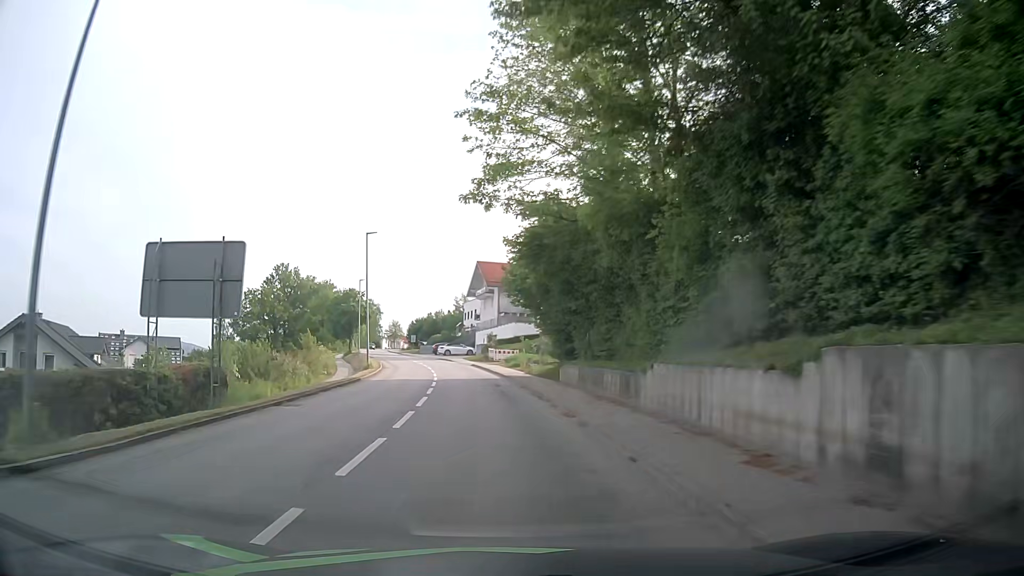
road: tertiary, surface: asphalt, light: Day
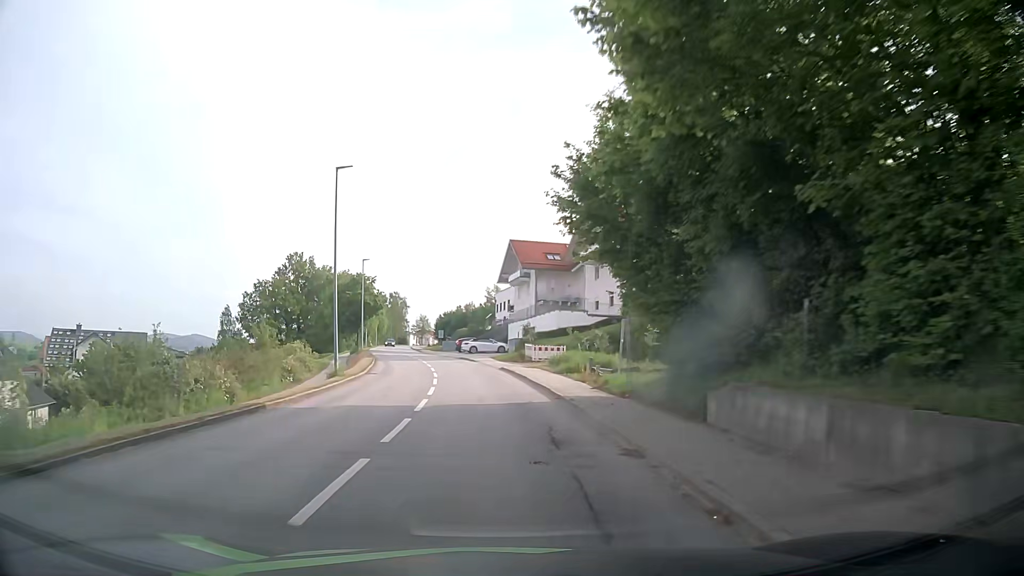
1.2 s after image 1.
(-0.5, +15.8) m; -4°
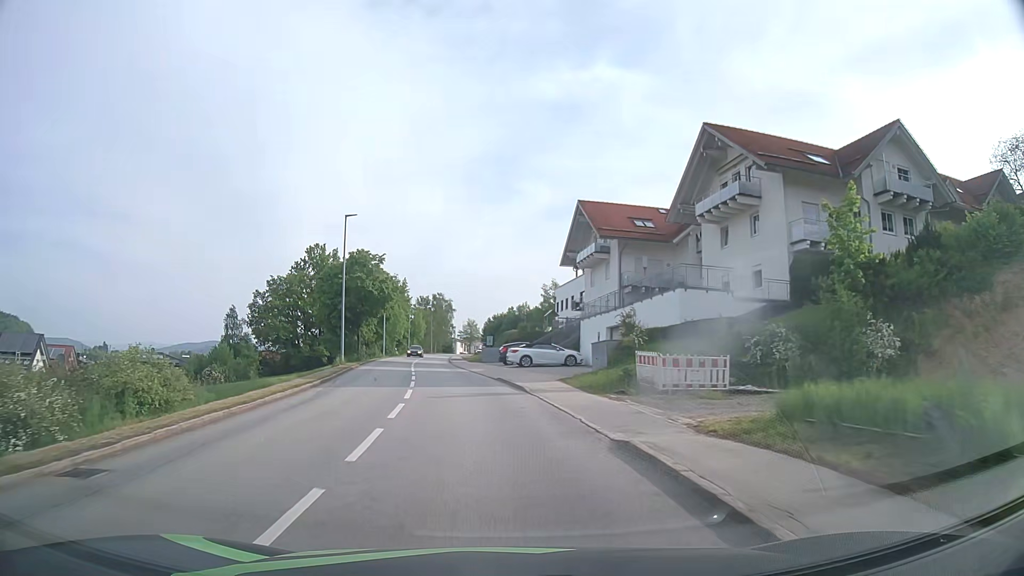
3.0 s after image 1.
(-0.7, +24.7) m; -4°
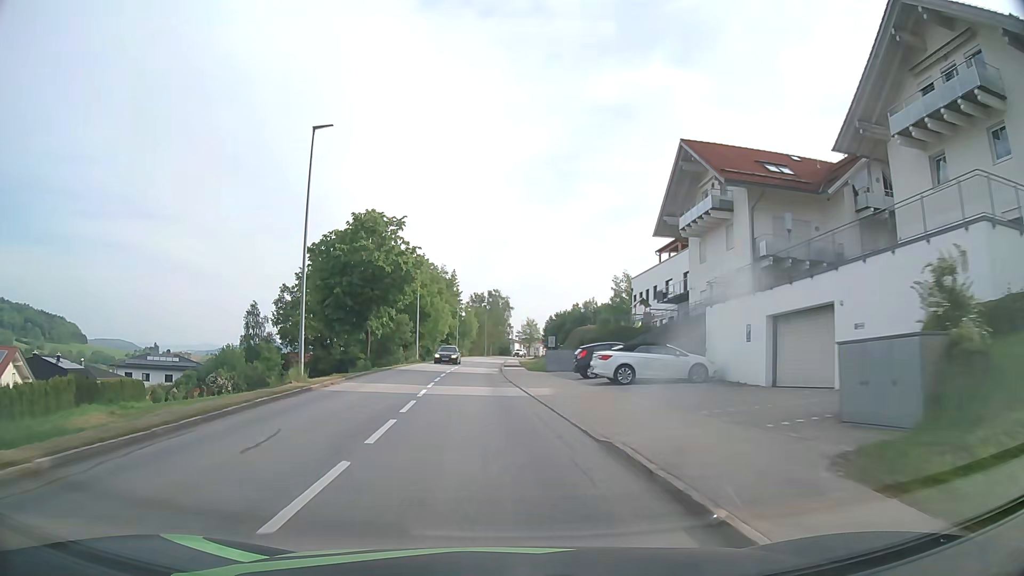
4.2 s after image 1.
(-0.7, +16.9) m; -5°
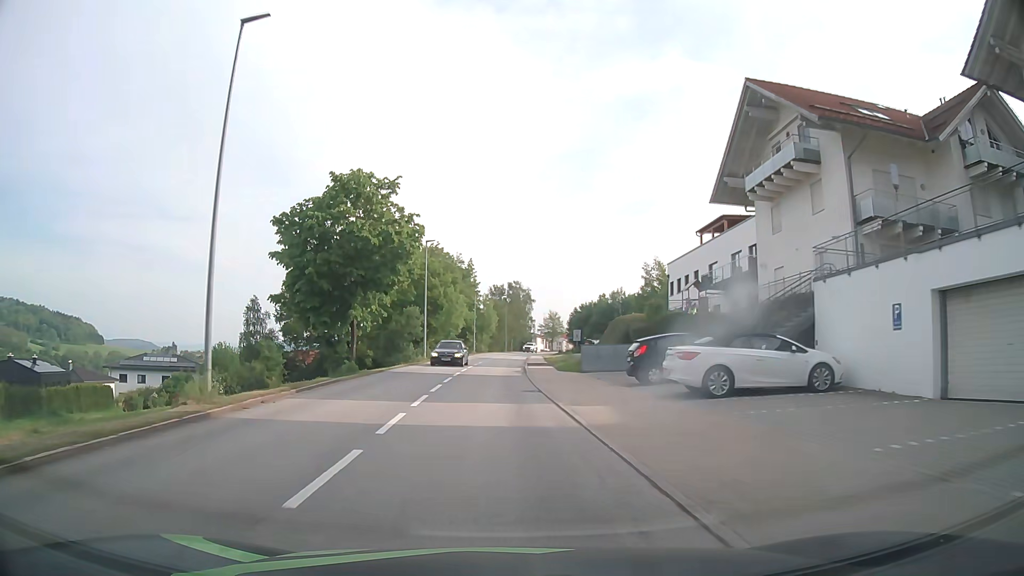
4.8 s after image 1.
(-0.1, +8.4) m; -2°
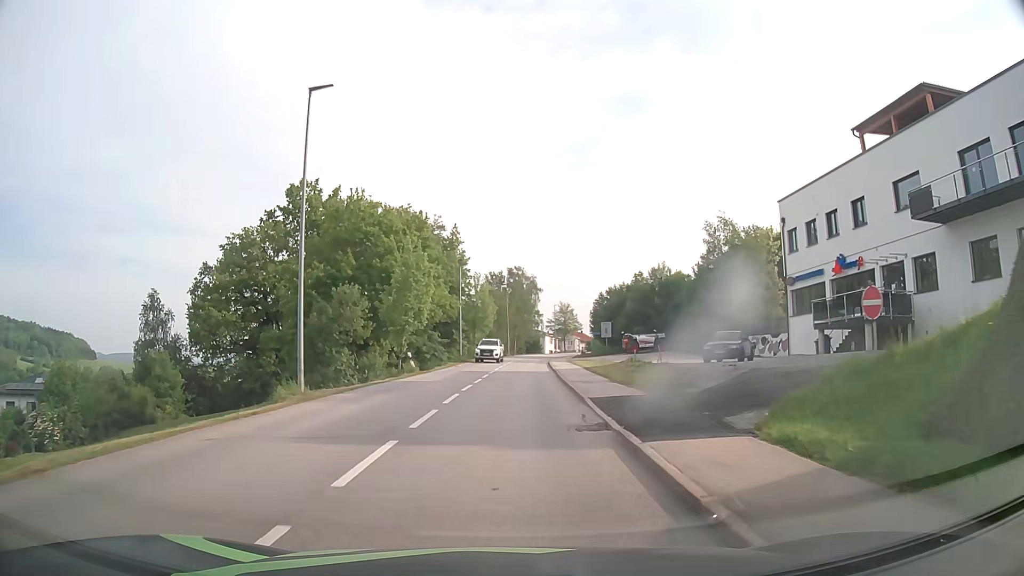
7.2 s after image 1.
(-0.6, +30.6) m; 0°
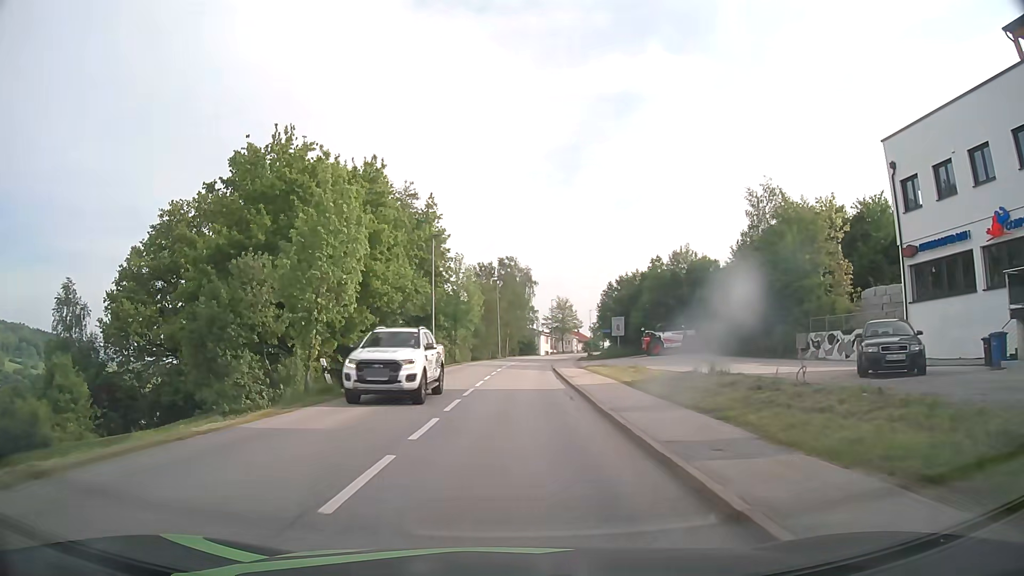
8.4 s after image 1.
(0.0, +14.6) m; +1°
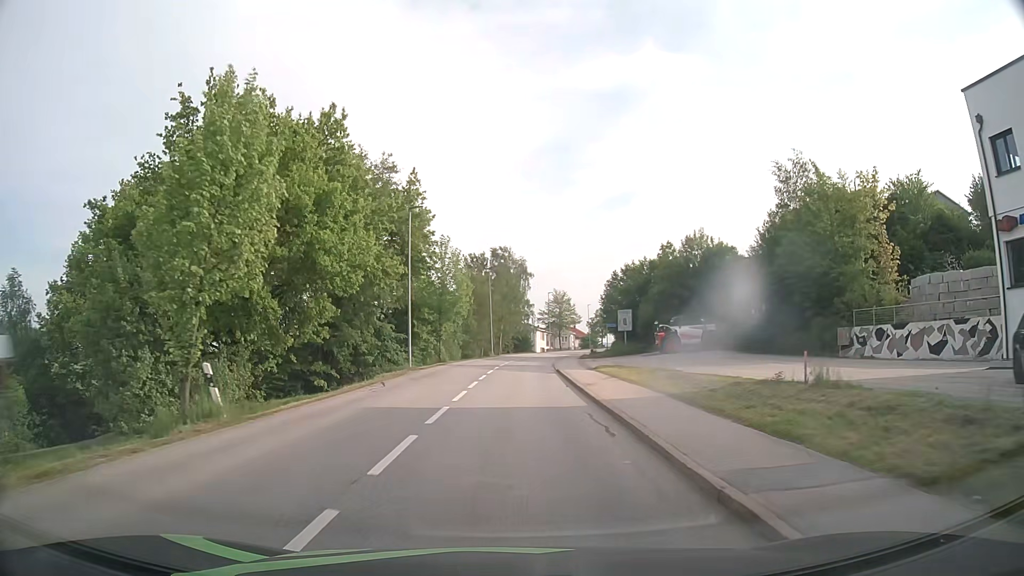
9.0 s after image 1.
(0.0, +7.4) m; 0°
